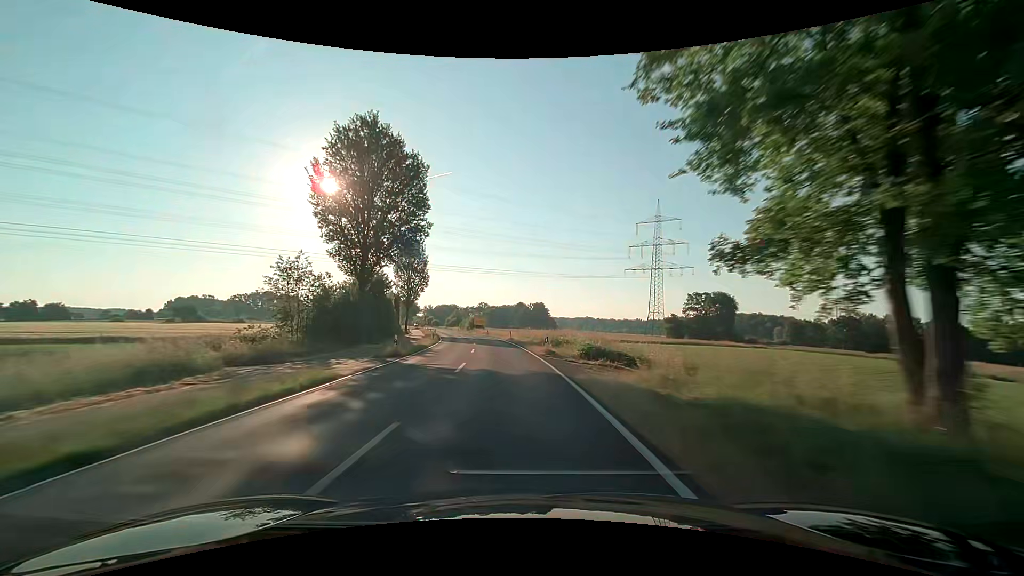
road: secondary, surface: asphalt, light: Day
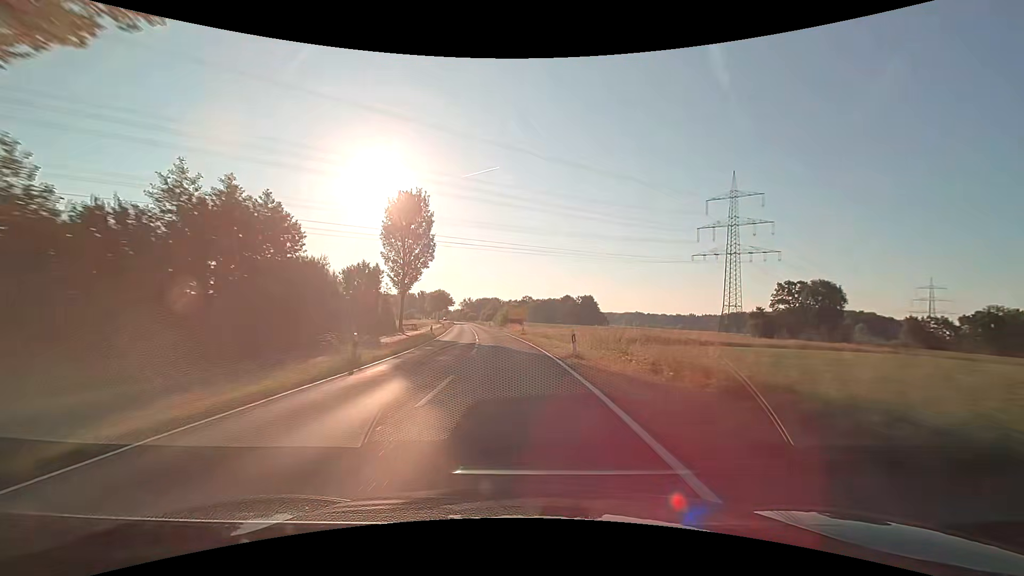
(-1.4, +30.9) m; -5°
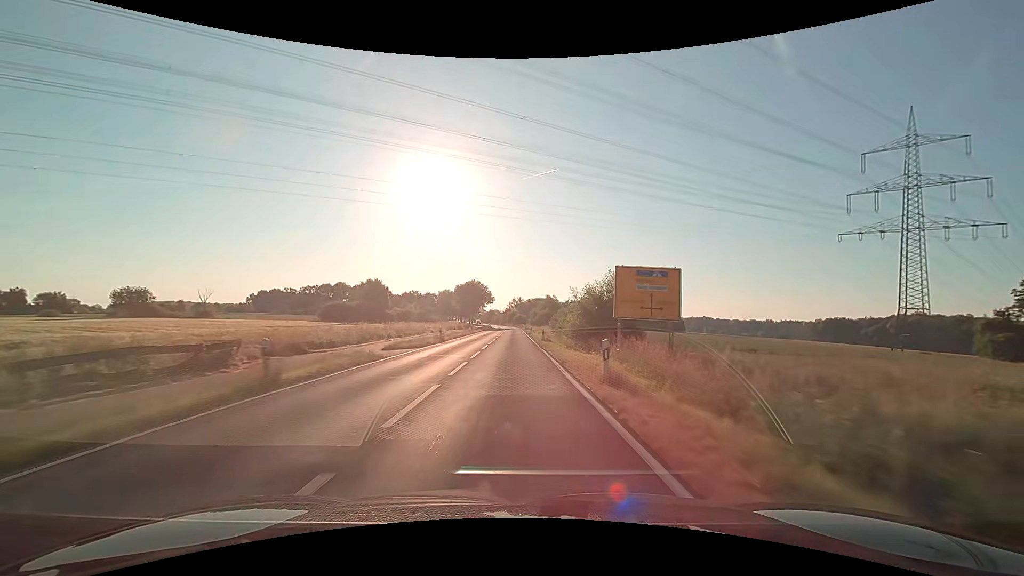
(-3.5, +54.9) m; -6°
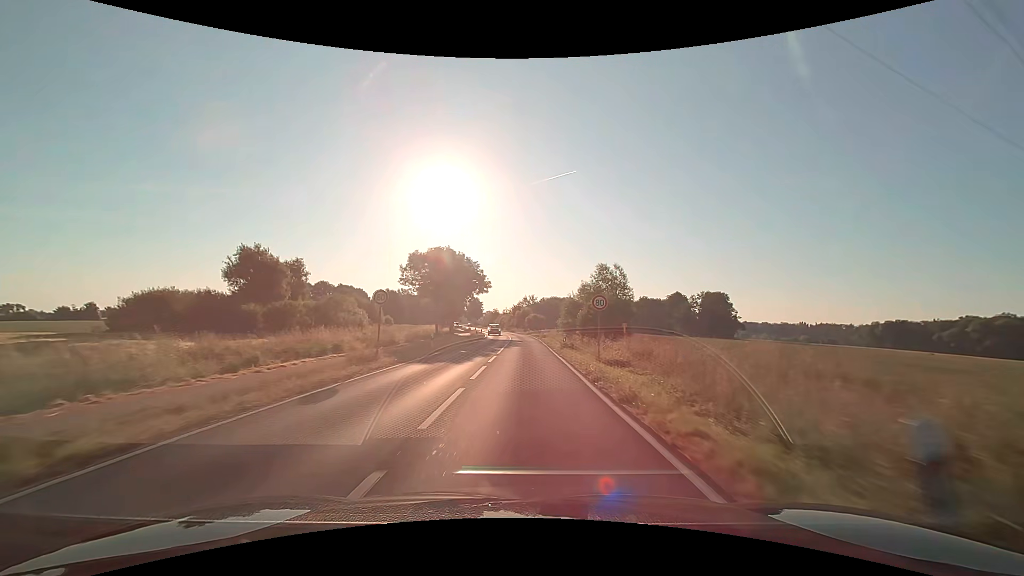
(-1.1, +59.7) m; -1°
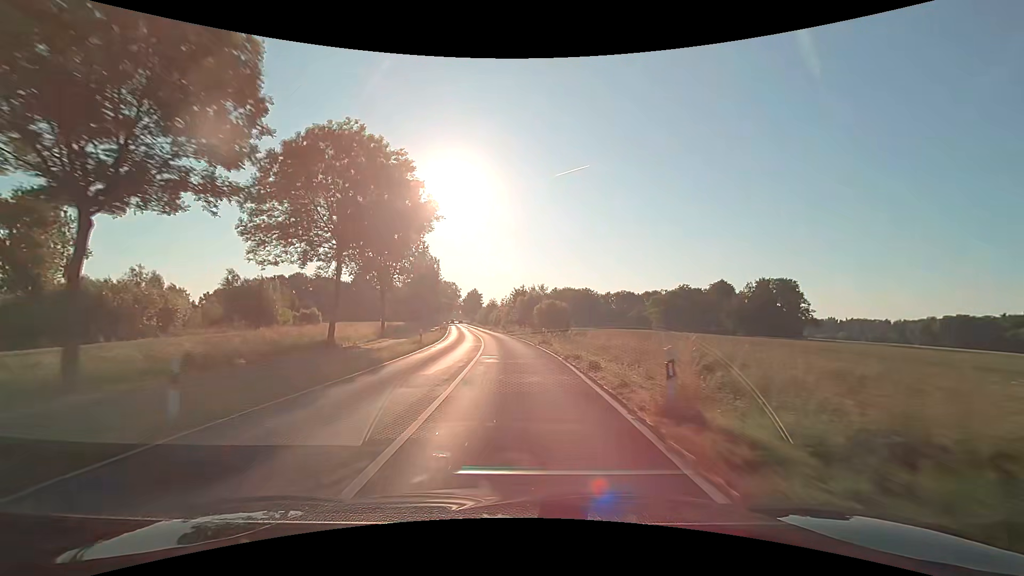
(+0.2, +48.0) m; -1°
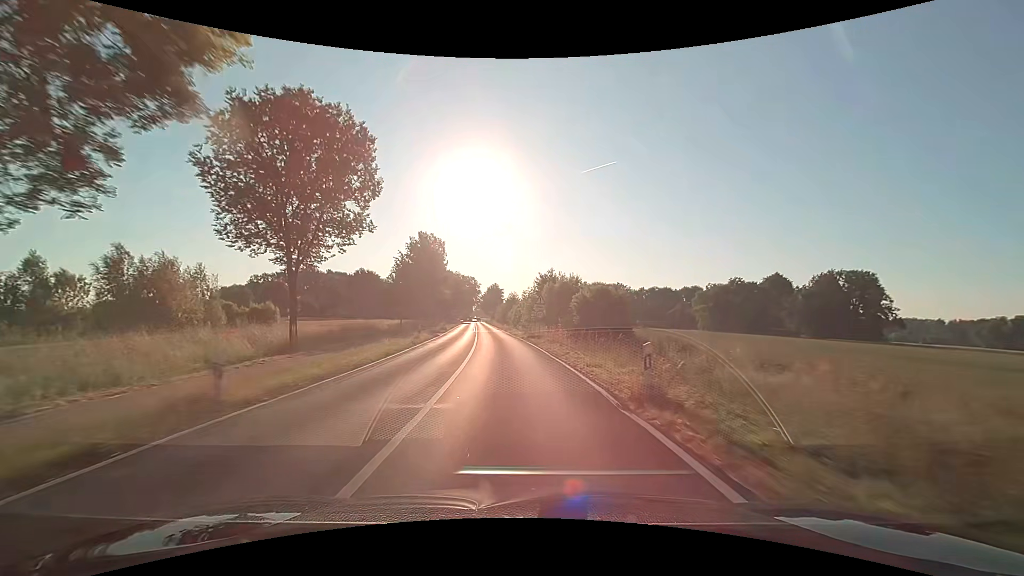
(-0.3, +21.3) m; -2°
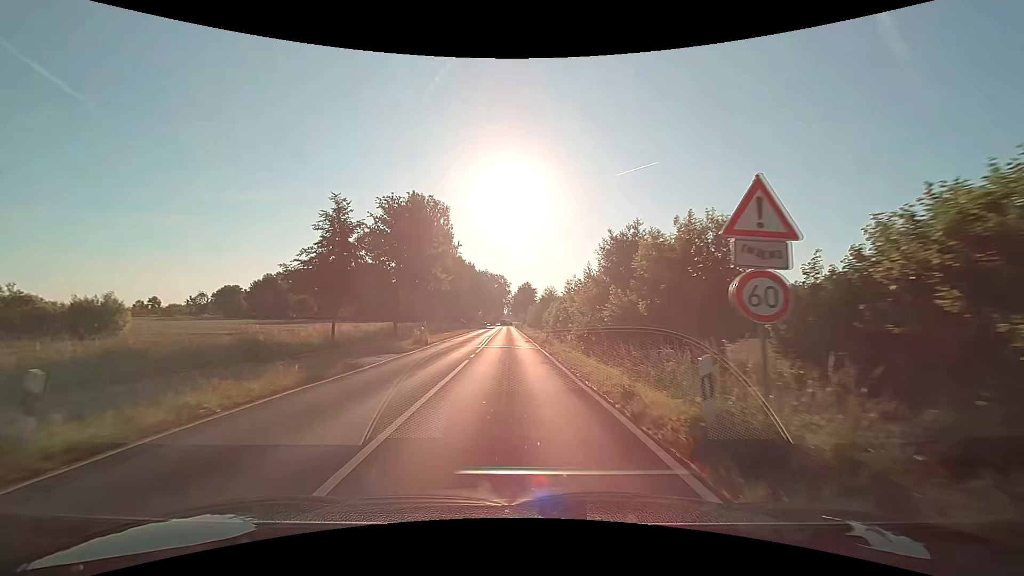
(-1.0, +27.7) m; -4°
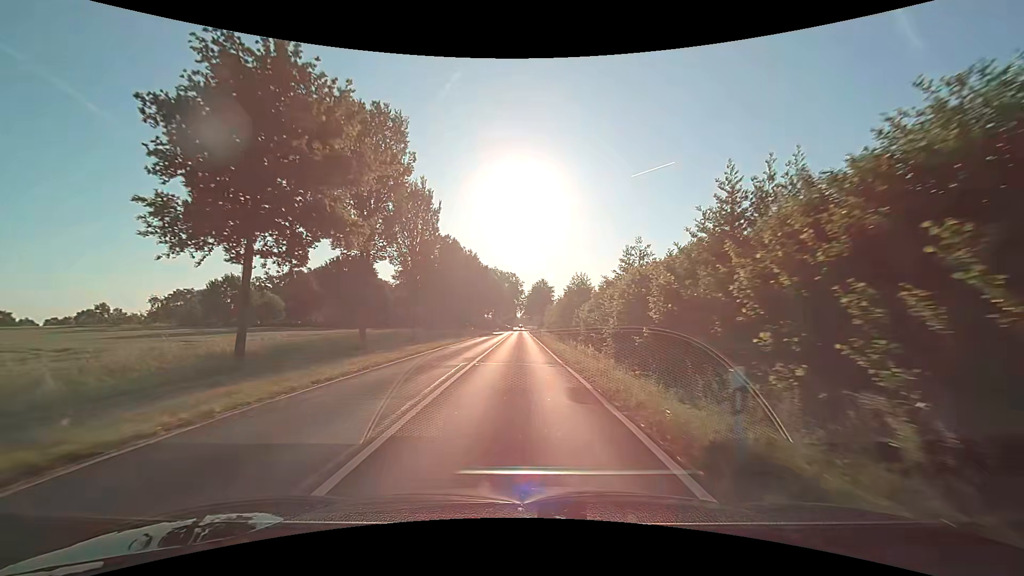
(-0.4, +25.8) m; -1°
(0, +10) (0, +20) (0, +30) (0, +40) (-1, +50) (-1, +60) (-1, +70) (-1, +80) (-1, +90) (-1, +100) m
